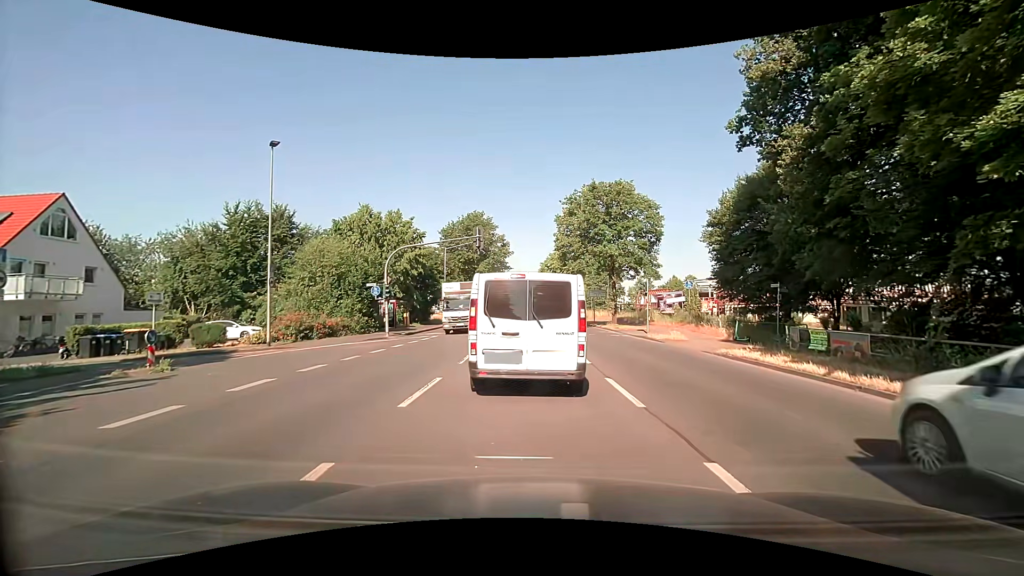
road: secondary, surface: asphalt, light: Day
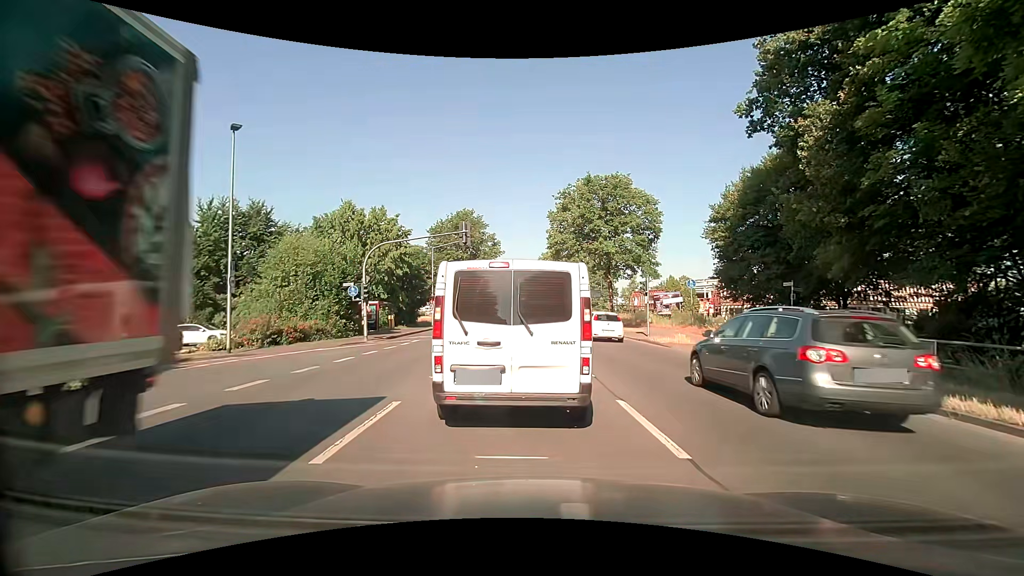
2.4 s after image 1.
(+0.1, +2.4) m; +2°
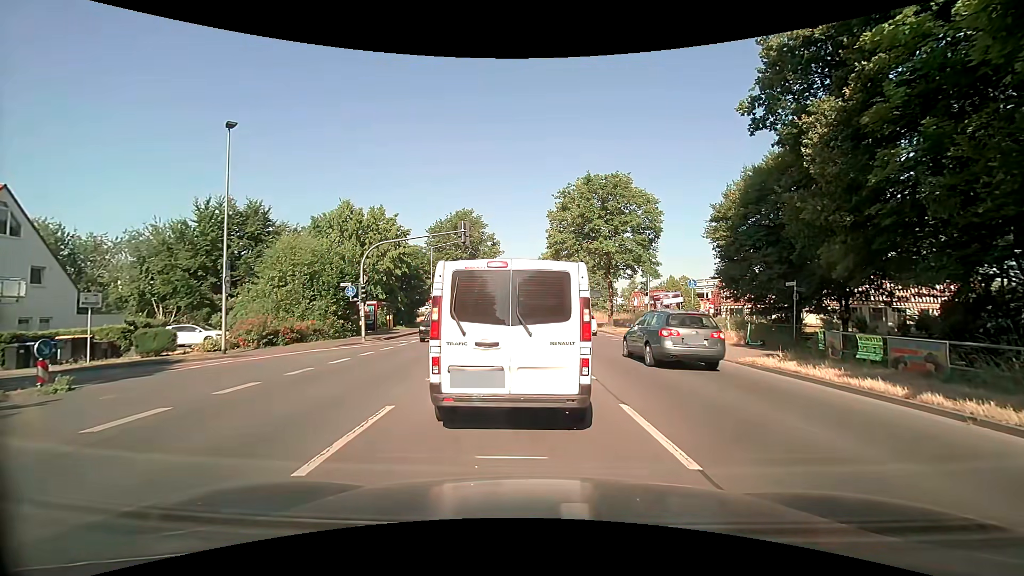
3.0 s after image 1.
(0.0, +0.3) m; 0°
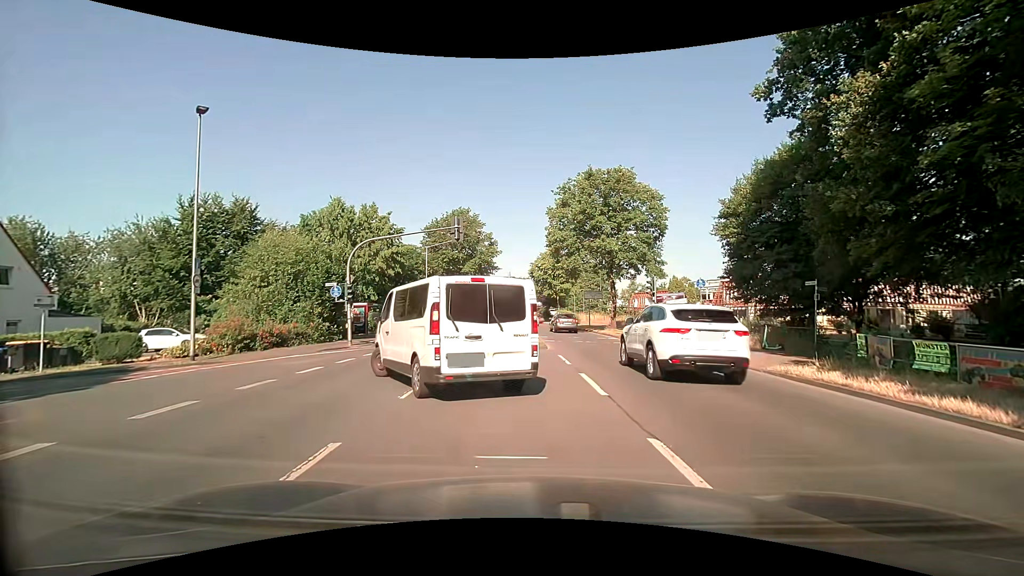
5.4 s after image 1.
(0.0, +2.0) m; 0°
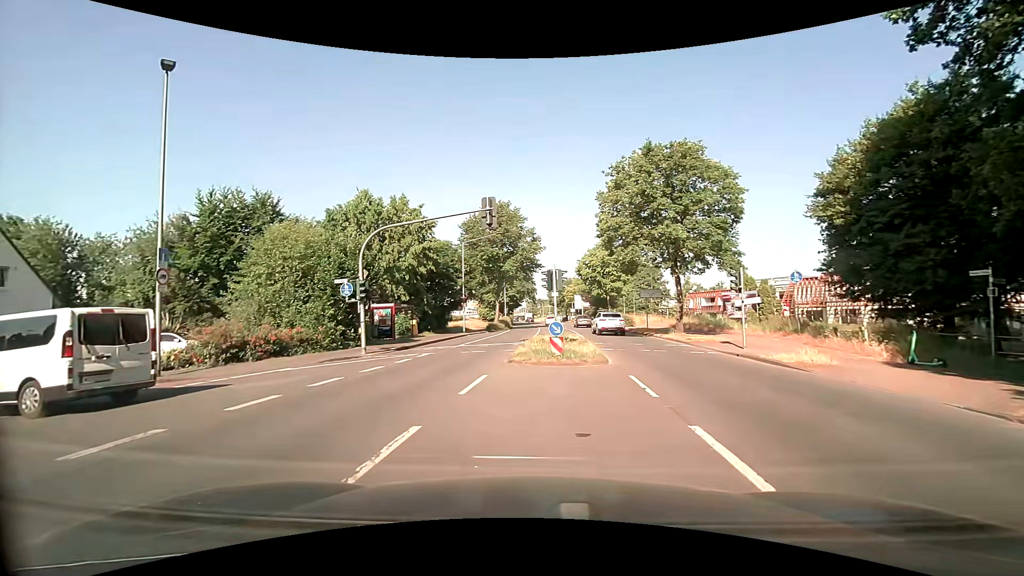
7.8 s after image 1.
(-0.2, +5.3) m; -7°
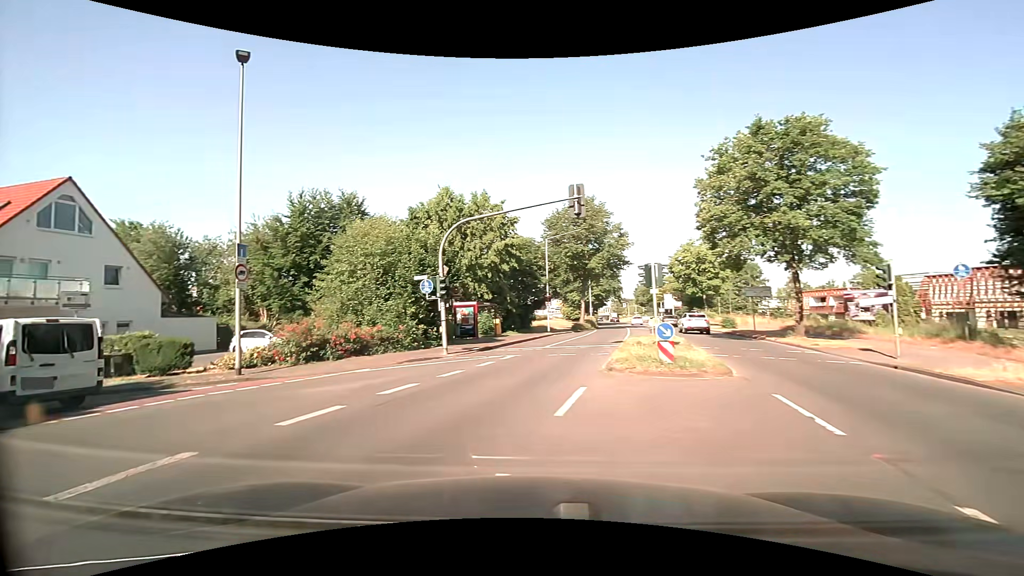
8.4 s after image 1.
(-0.1, +2.1) m; -9°
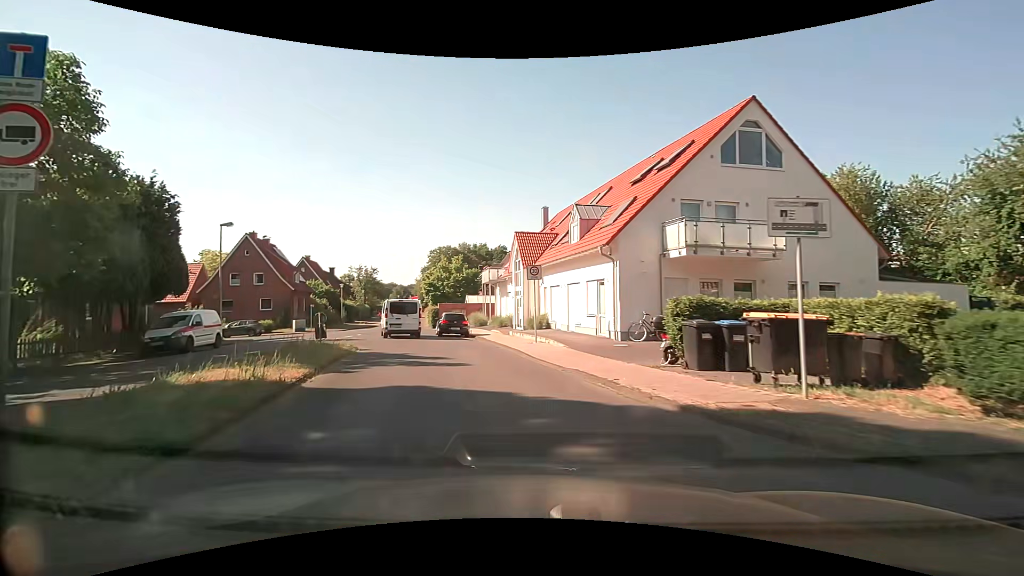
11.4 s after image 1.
(-7.3, +10.0) m; -67°
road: residential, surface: paved
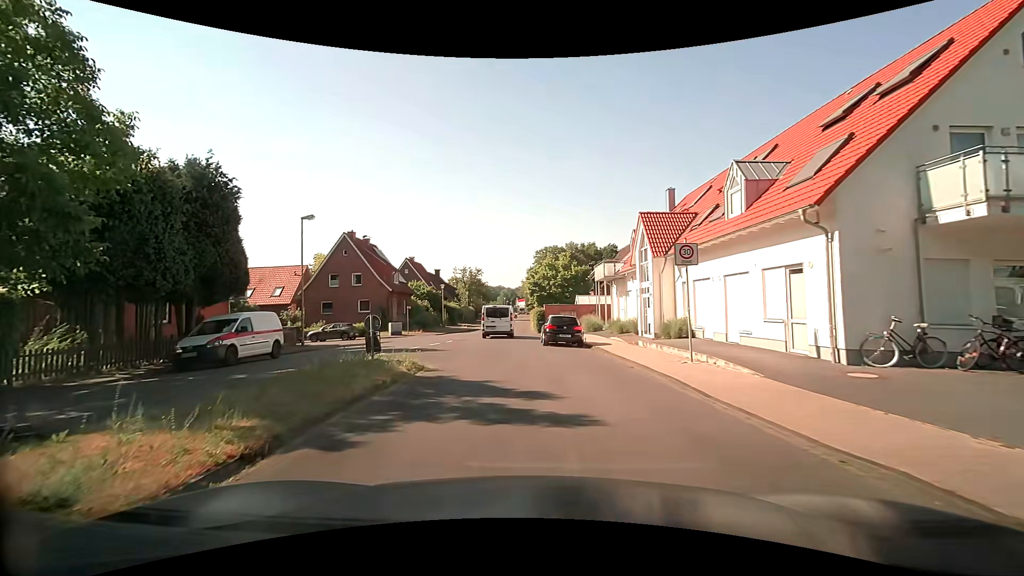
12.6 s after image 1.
(-0.7, +6.6) m; -12°
(-1, +10) (-1, +20) (-2, +30) (-2, +40) (-3, +50) (-3, +60) (-3, +70) (-3, +80) (-3, +90) (-3, +100) m
